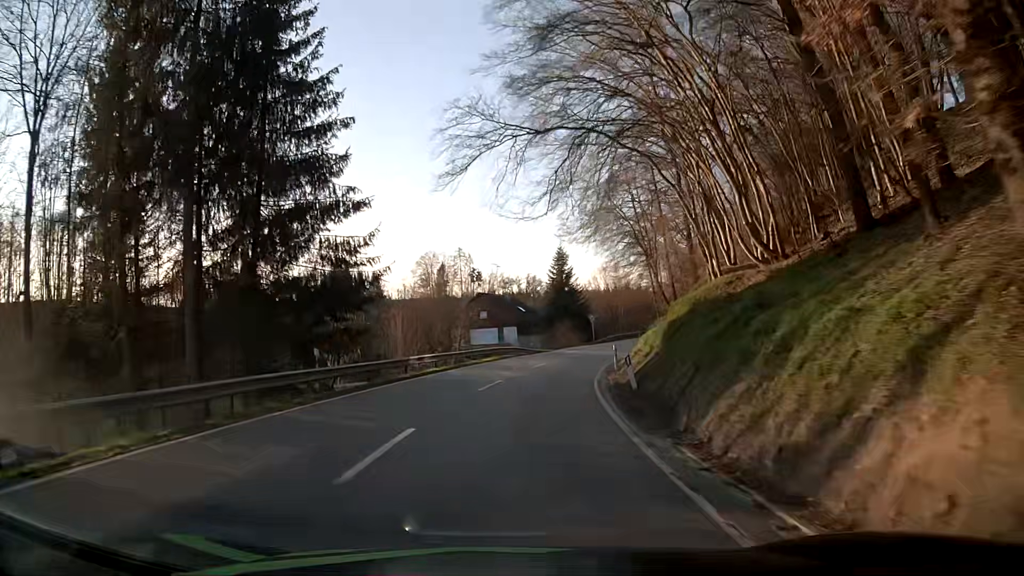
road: secondary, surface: asphalt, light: Day
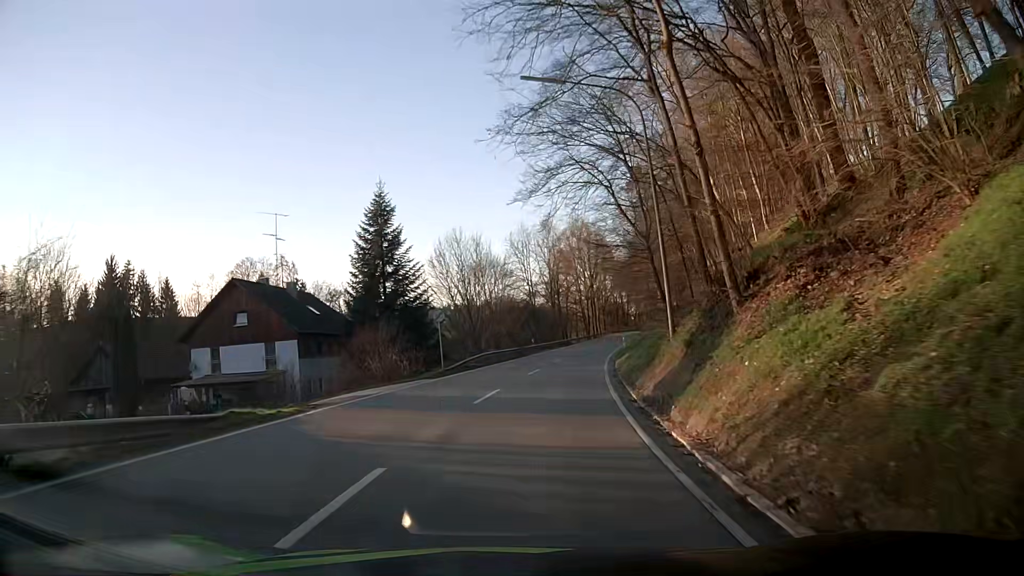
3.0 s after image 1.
(+4.5, +38.4) m; +14°
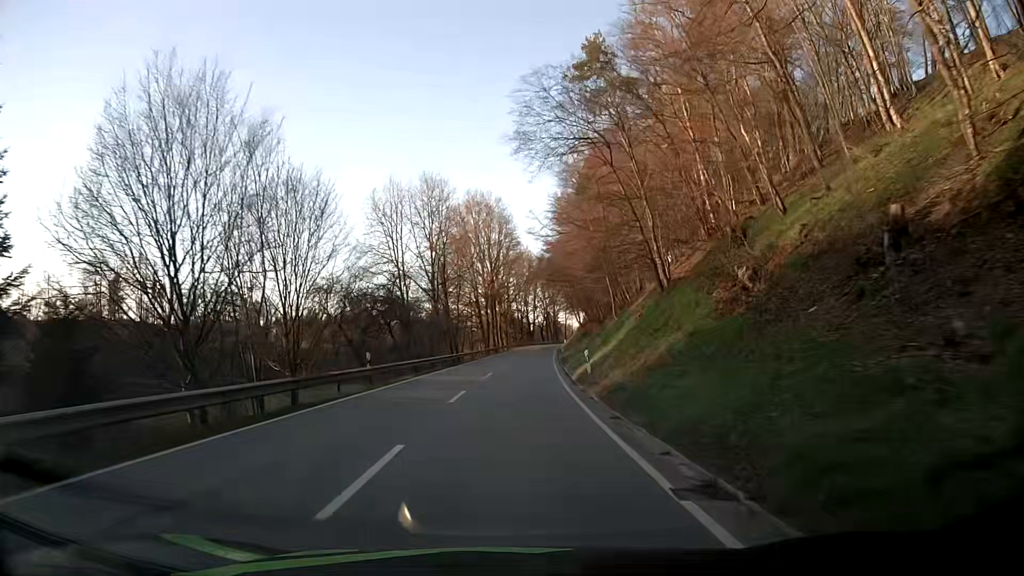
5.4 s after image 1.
(+3.1, +33.8) m; +9°
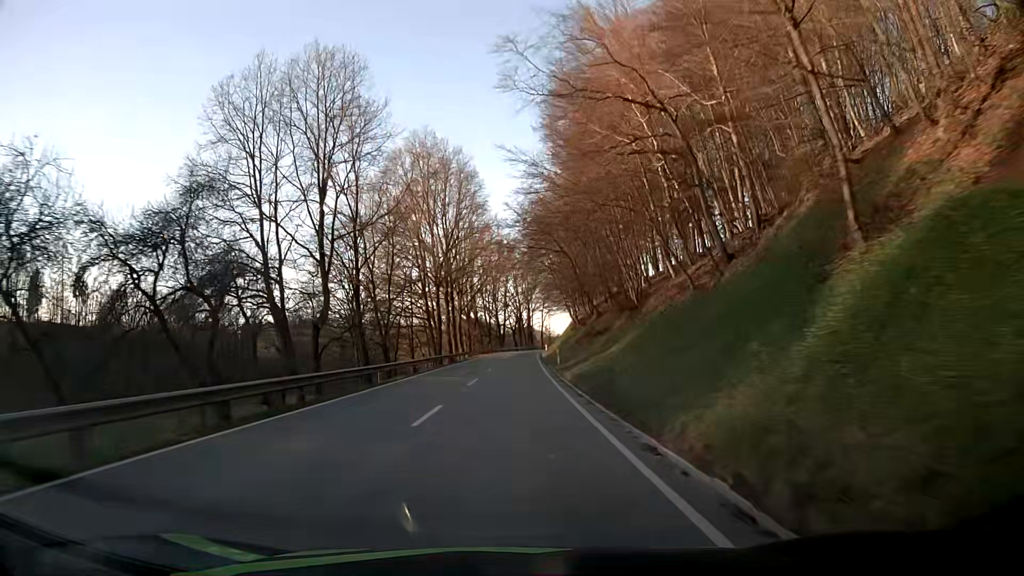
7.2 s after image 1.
(+1.0, +28.9) m; +3°
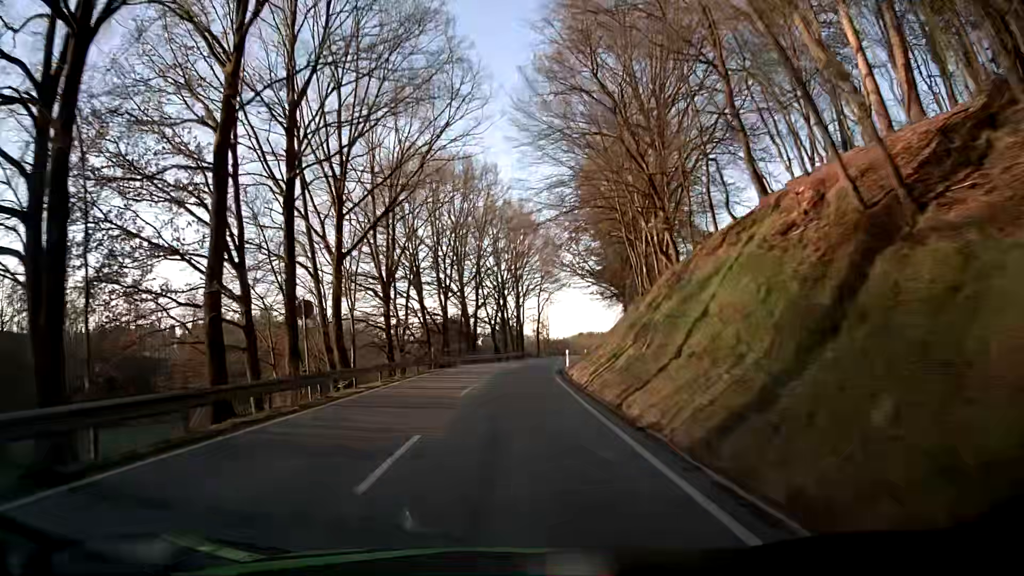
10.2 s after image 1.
(+1.0, +53.7) m; +2°
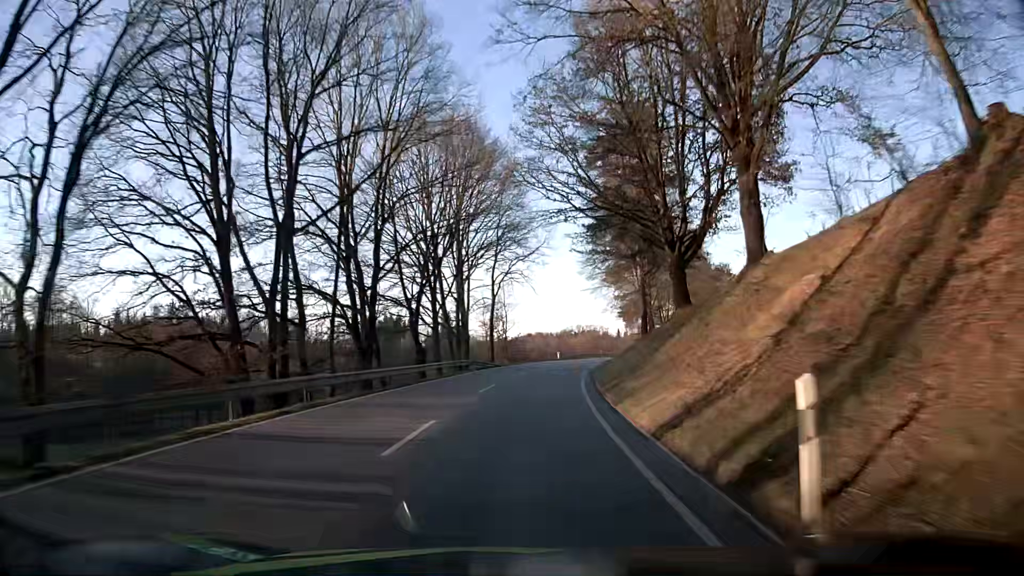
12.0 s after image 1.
(+0.9, +34.0) m; +5°
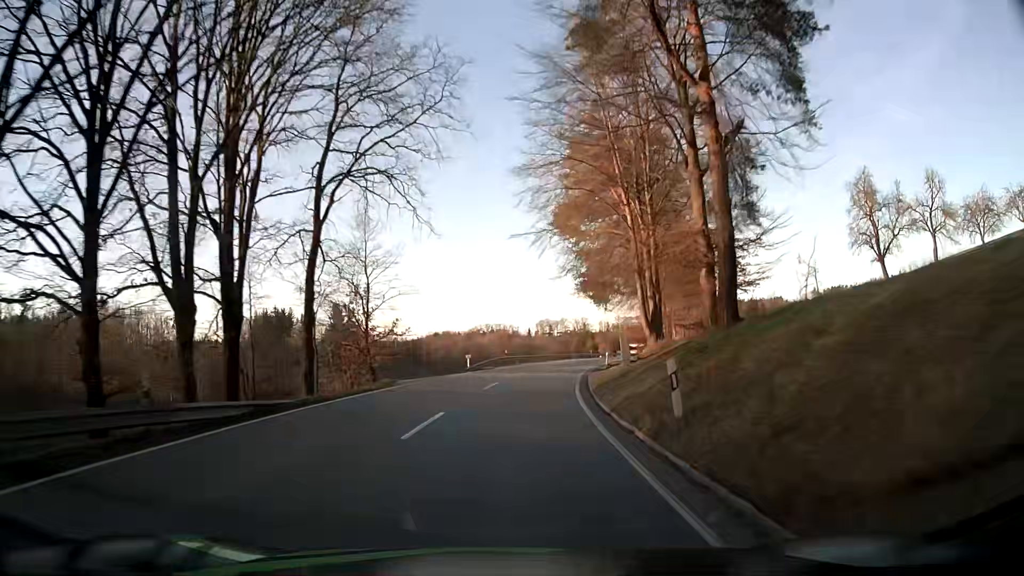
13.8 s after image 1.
(+2.1, +34.4) m; +7°
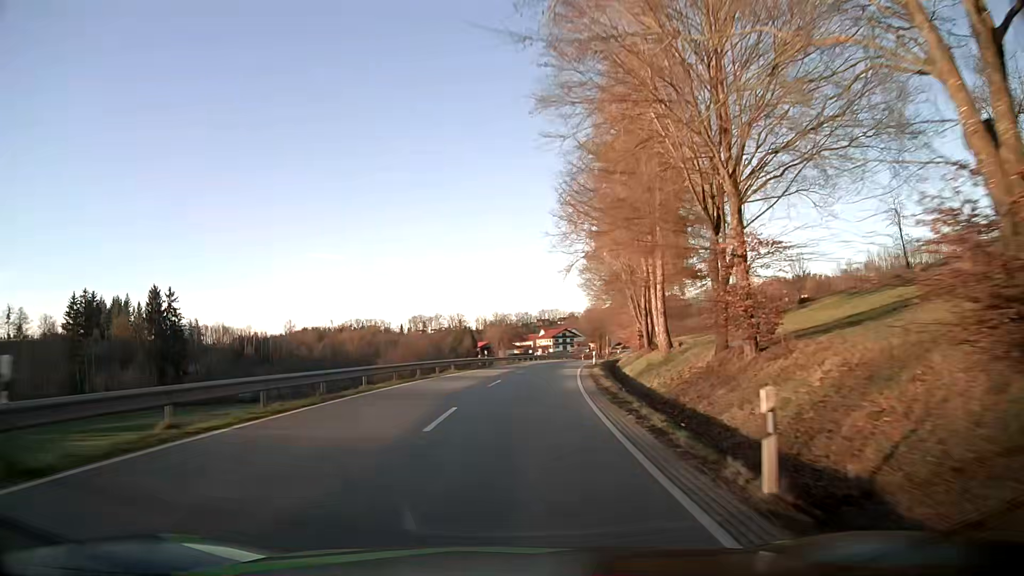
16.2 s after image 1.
(+4.0, +46.8) m; +10°
(0, +10) (+1, +20) (+2, +30) (+3, +40) (+4, +50) (+6, +60) (+8, +69) (+9, +79) (+11, +89) (+13, +99) m
